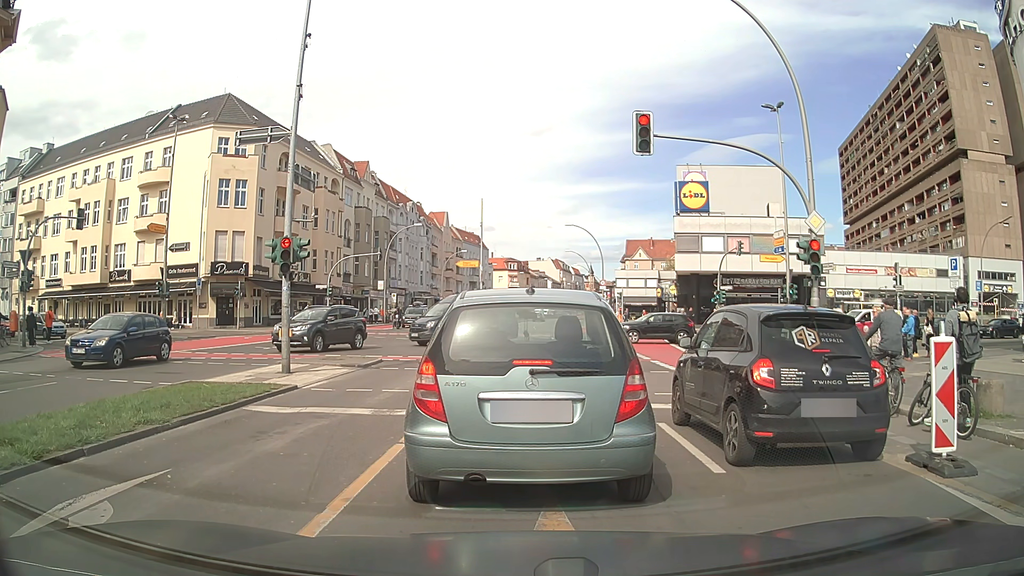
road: primary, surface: asphalt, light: Day
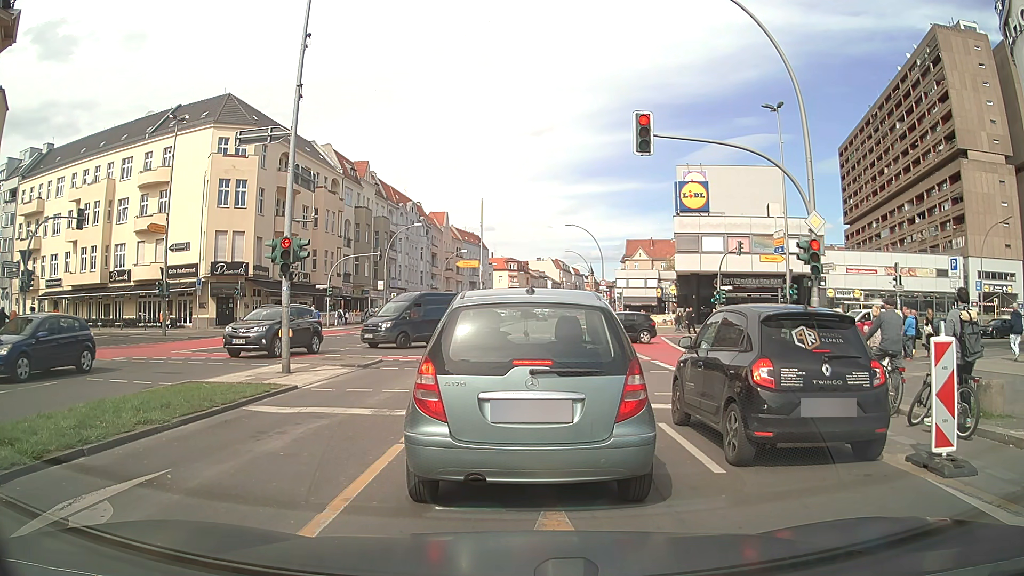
(0.0, 0.0) m; 0°
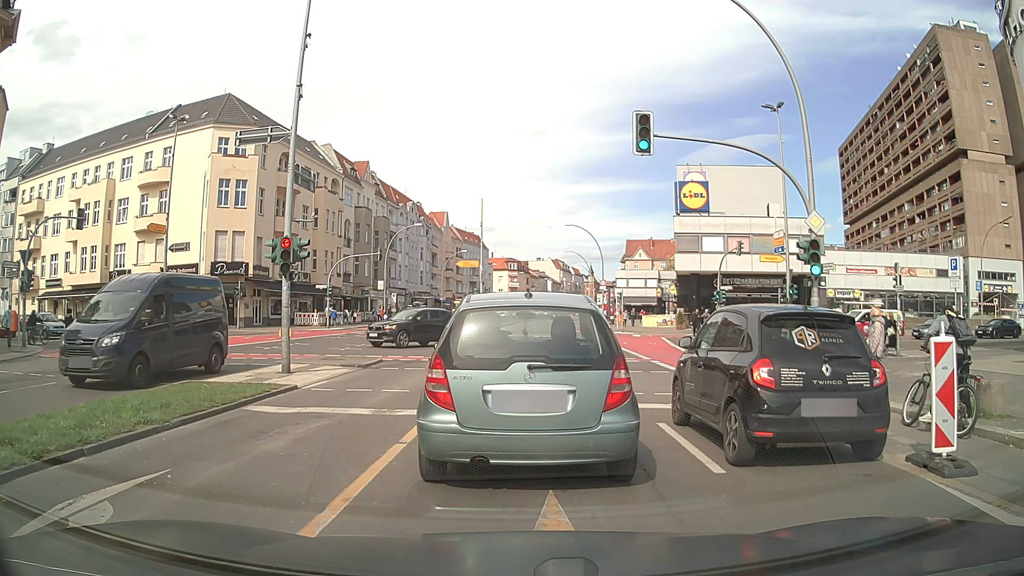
(0.0, 0.0) m; 0°
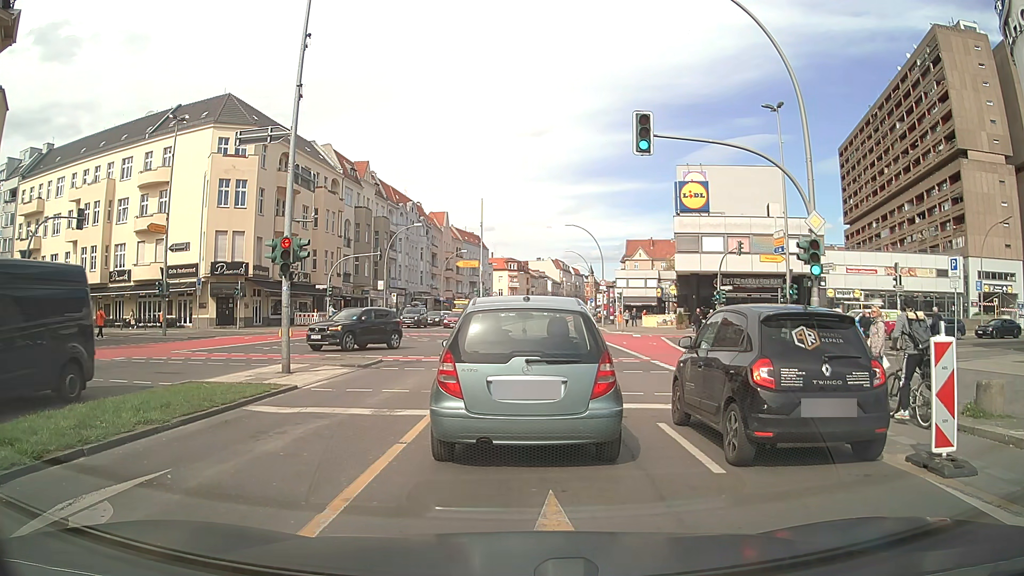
(0.0, 0.0) m; 0°
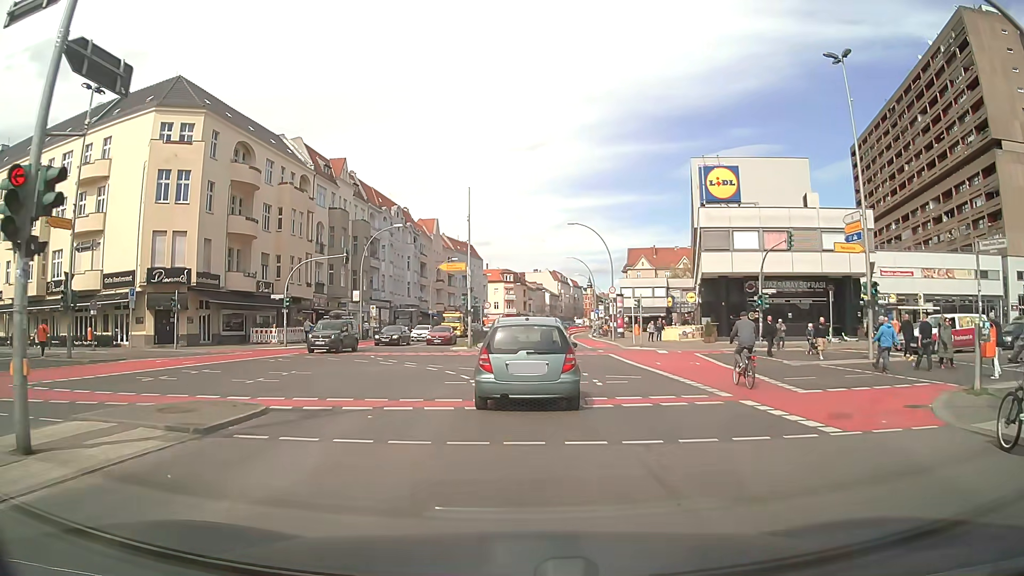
(-0.1, +10.1) m; -1°
(0, +10) (0, +20) (0, +30) (+1, +40) (0, +50) (0, +60) (+1, +70) (+1, +80) (+2, +90) (+3, +100) m
